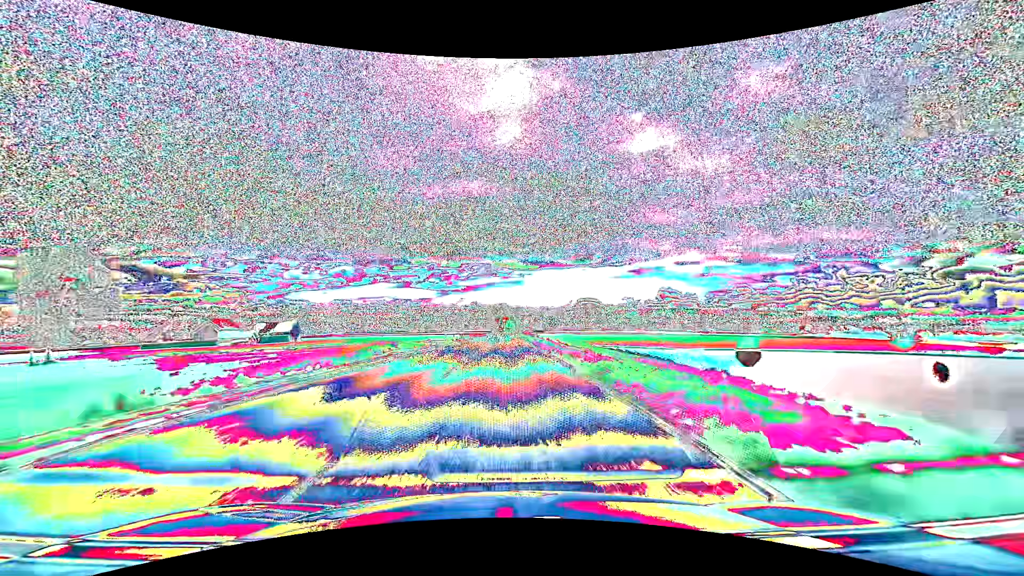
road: primary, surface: asphalt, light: Day
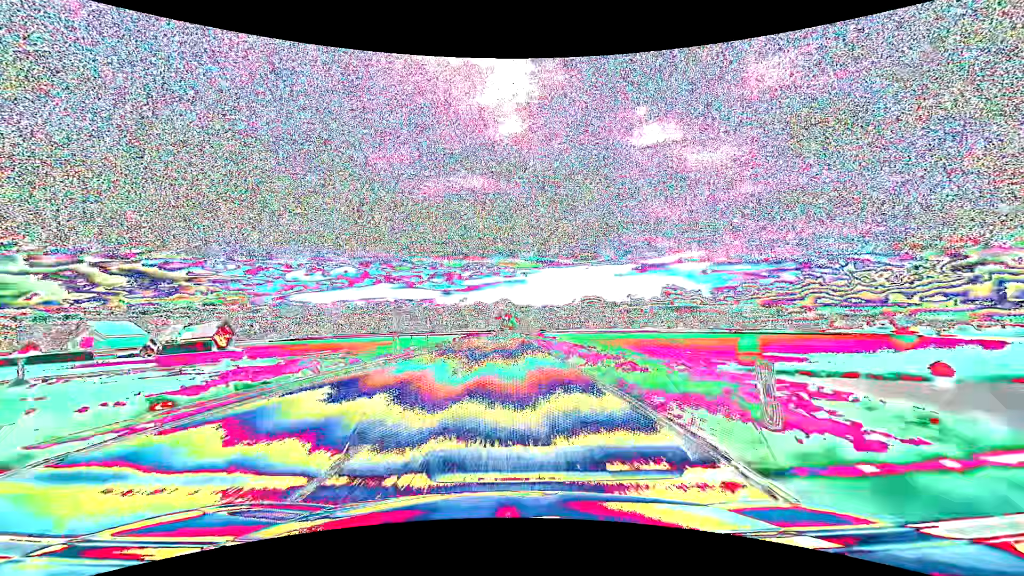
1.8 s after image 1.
(-0.1, +47.5) m; 0°
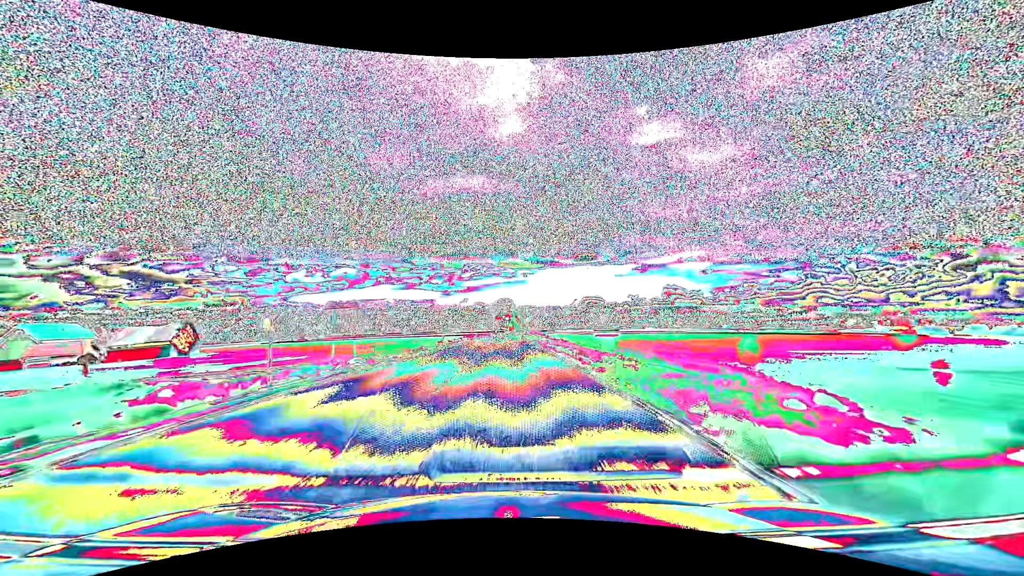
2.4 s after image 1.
(0.0, +15.8) m; 0°
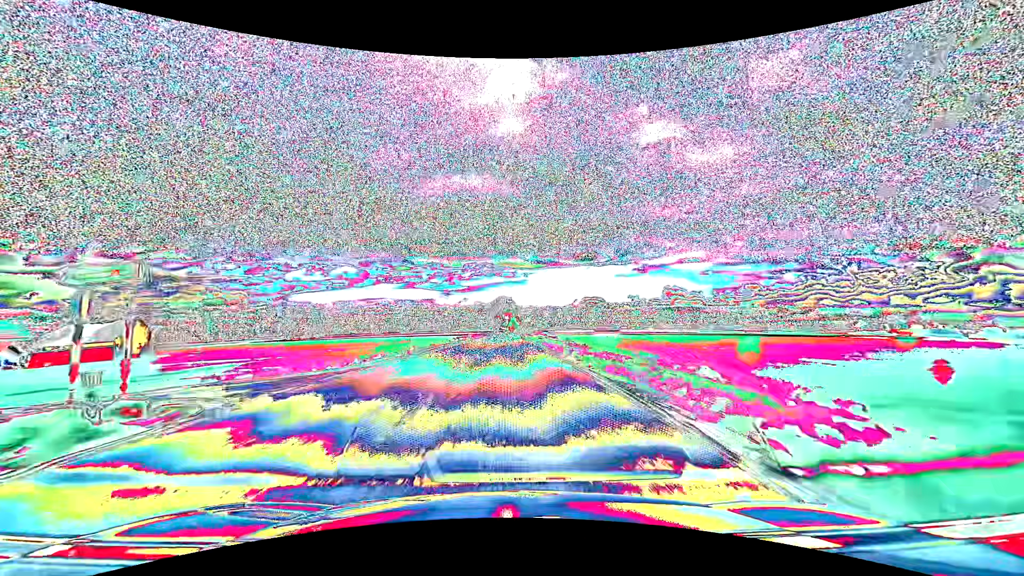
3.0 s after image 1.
(0.0, +15.8) m; 0°
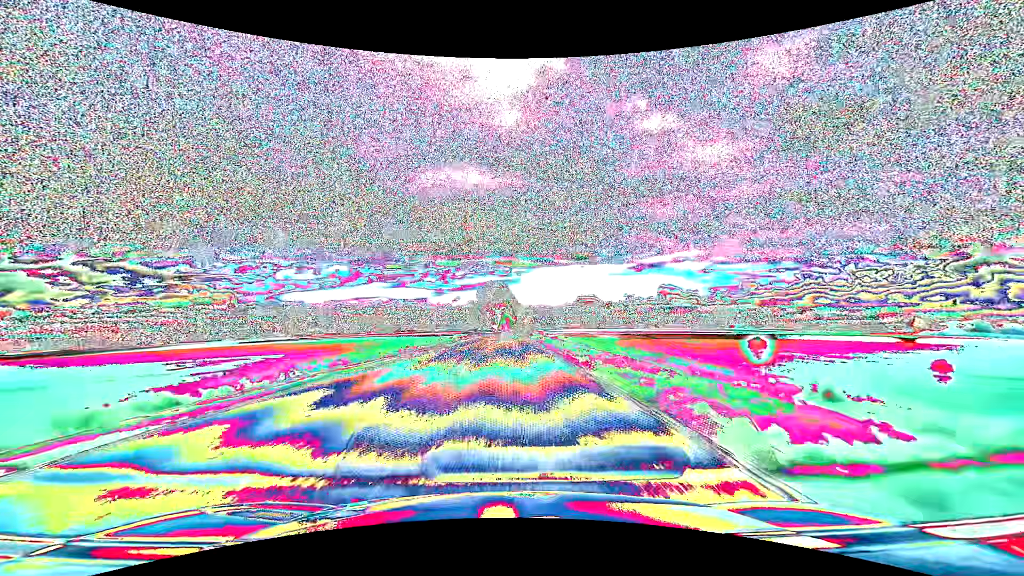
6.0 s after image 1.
(+0.5, +79.2) m; +1°
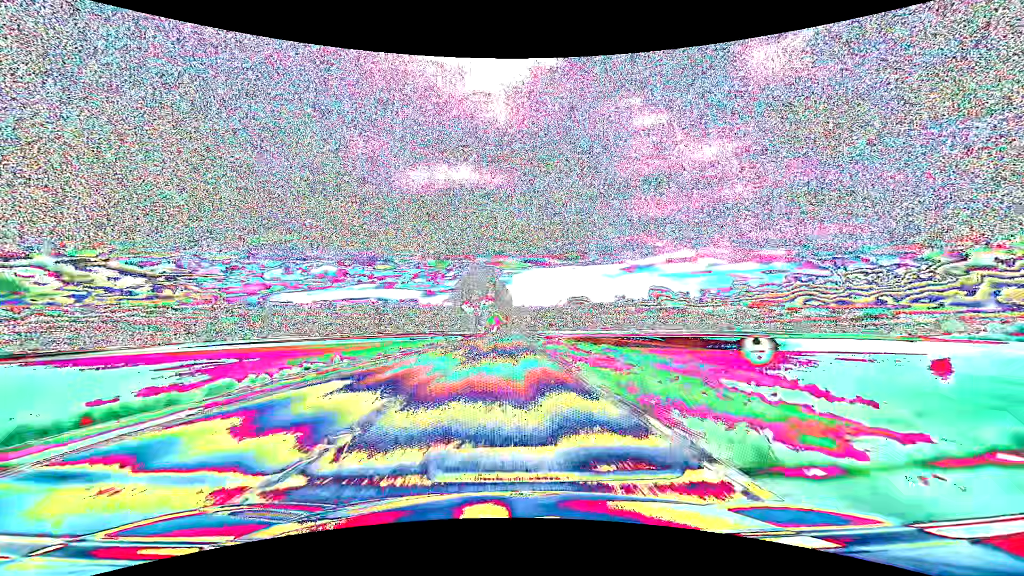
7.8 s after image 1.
(+0.4, +47.6) m; +1°
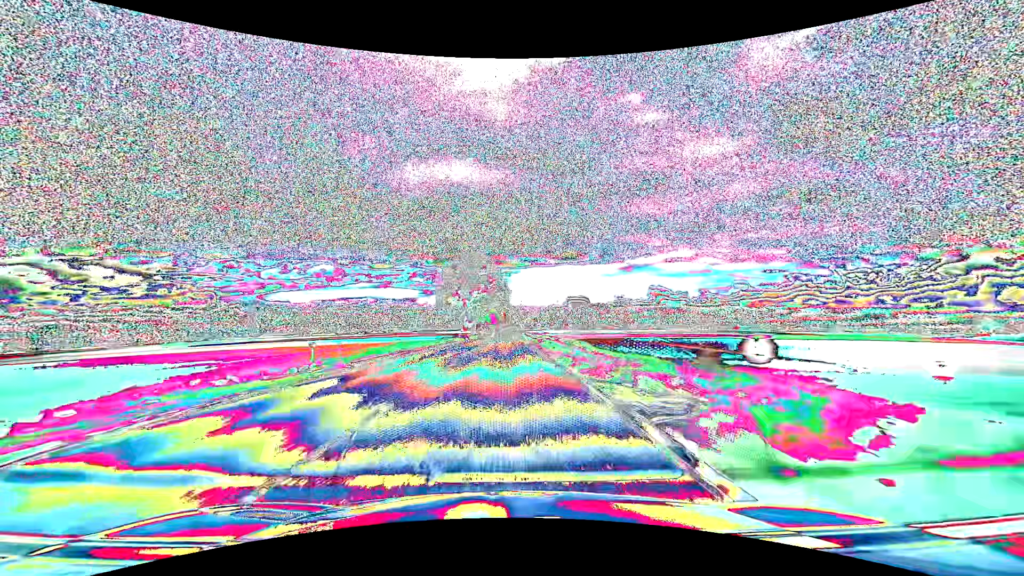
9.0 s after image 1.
(+0.1, +31.7) m; 0°
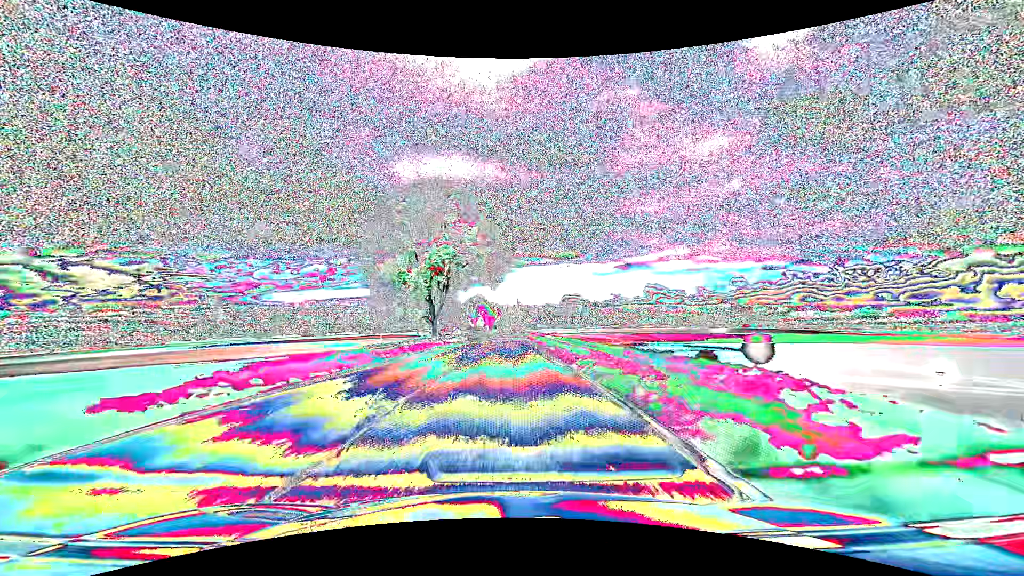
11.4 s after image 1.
(+0.2, +63.4) m; +1°
(0, +10) (0, +20) (0, +30) (0, +40) (0, +50) (0, +60) (0, +70) (0, +80) (+1, +90) (+1, +100) m
